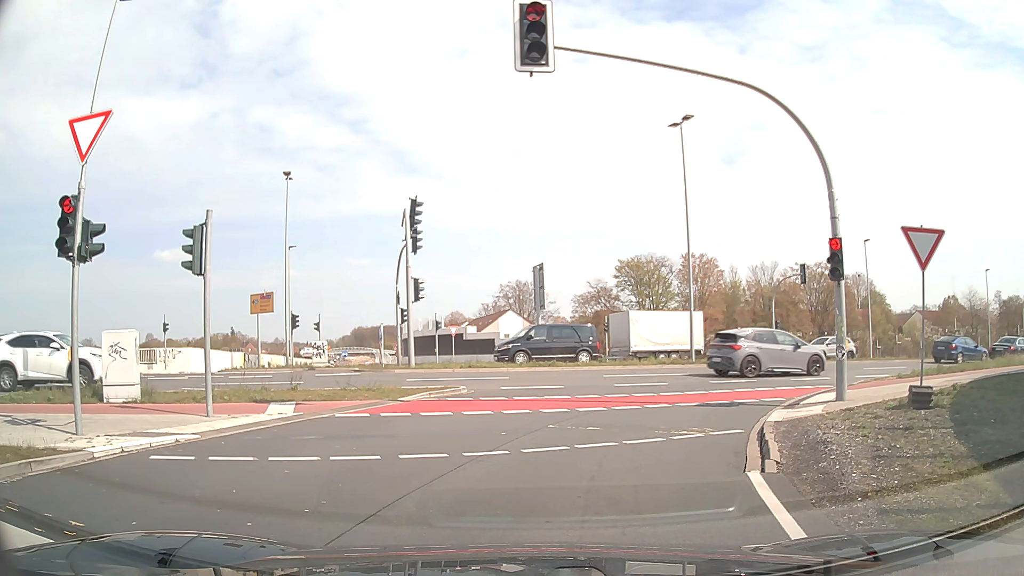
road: trunk_link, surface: asphalt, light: Day
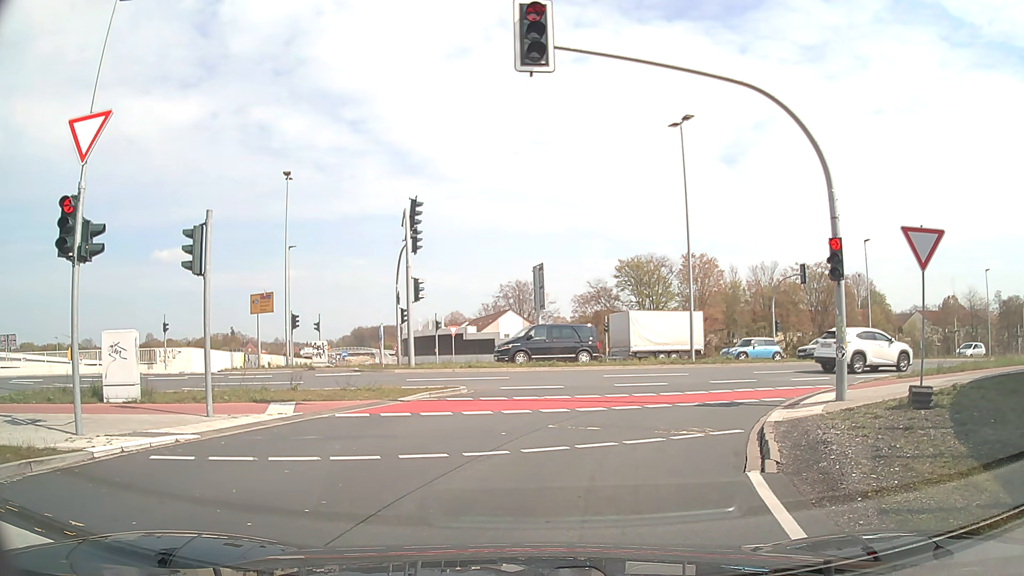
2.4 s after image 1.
(0.0, 0.0) m; 0°
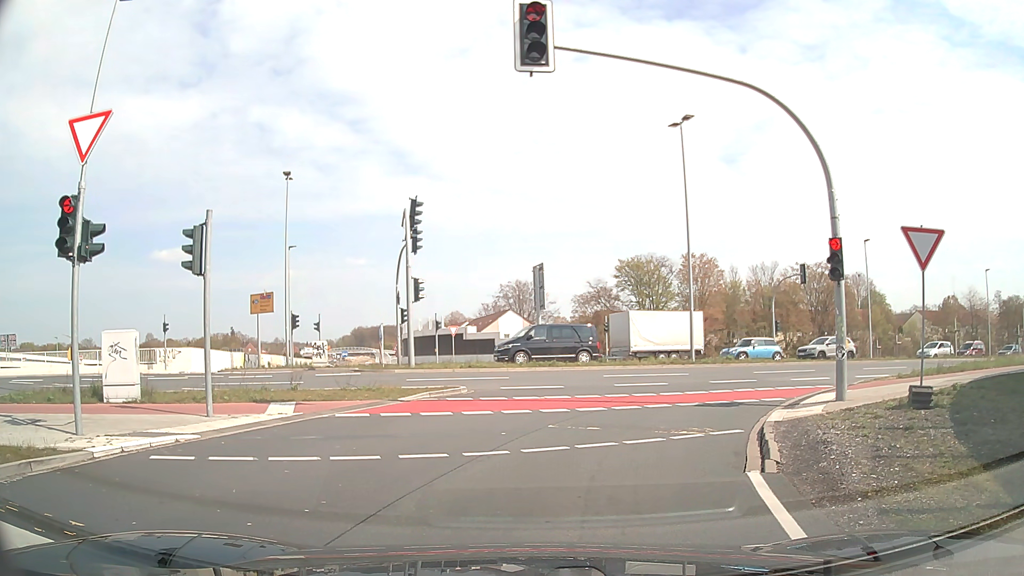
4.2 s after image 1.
(0.0, 0.0) m; 0°
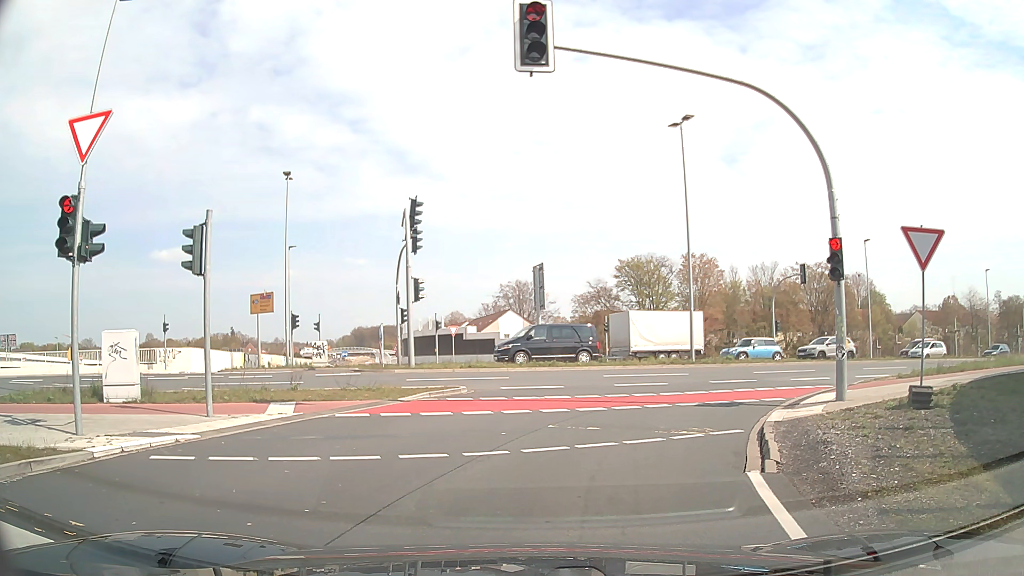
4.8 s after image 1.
(0.0, 0.0) m; 0°
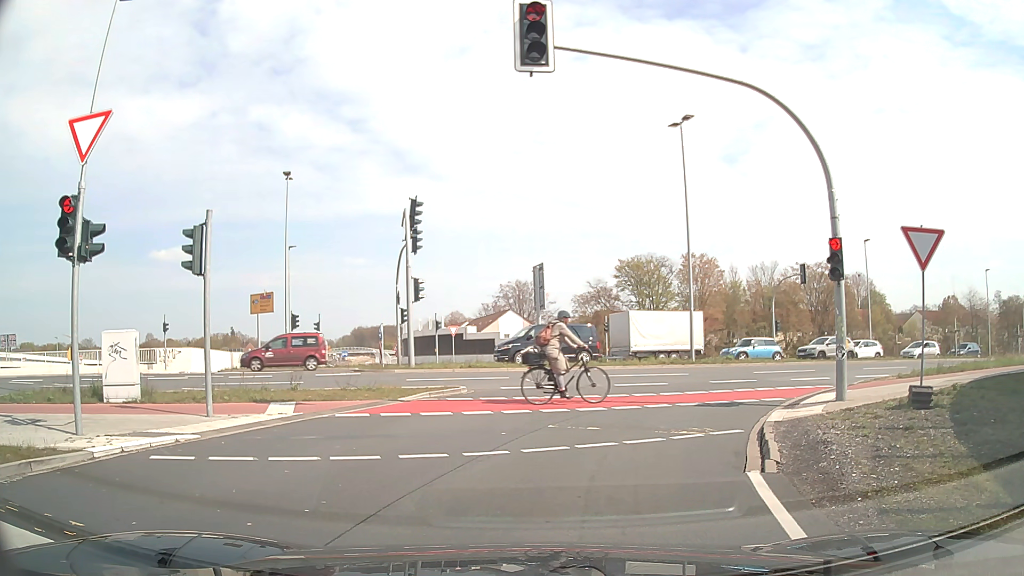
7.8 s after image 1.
(0.0, 0.0) m; 0°
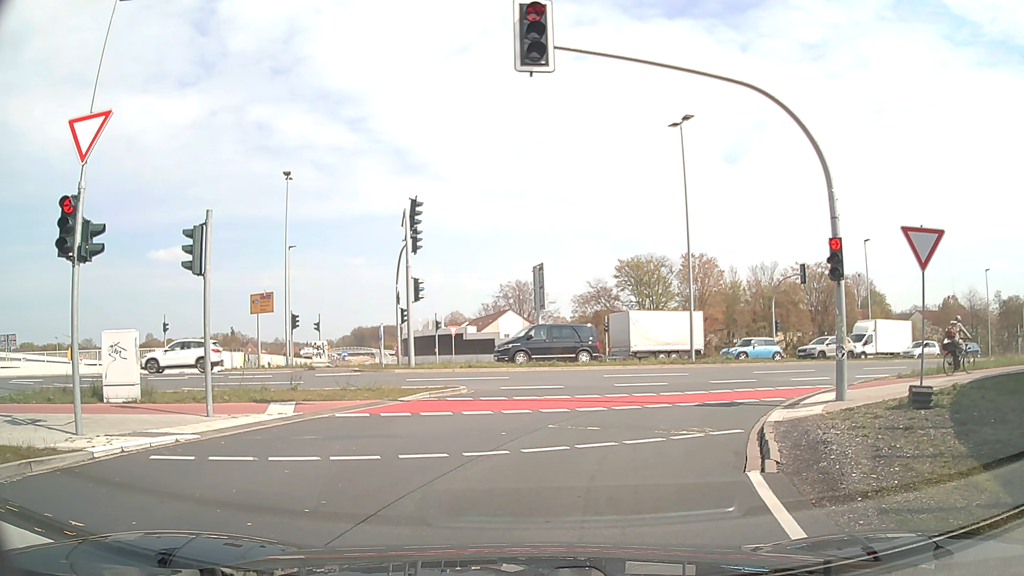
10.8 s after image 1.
(0.0, 0.0) m; 0°
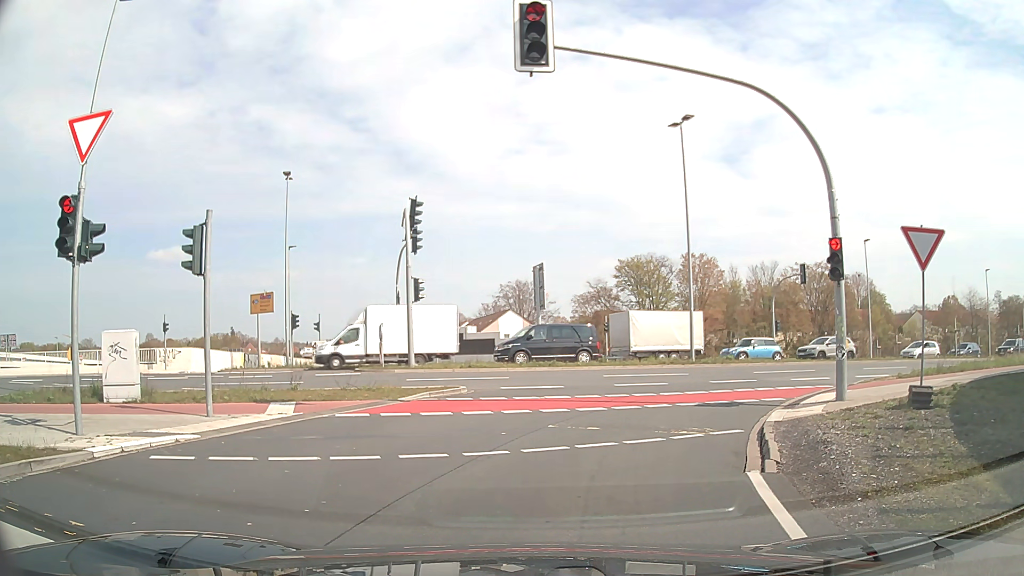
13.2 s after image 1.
(0.0, 0.0) m; 0°
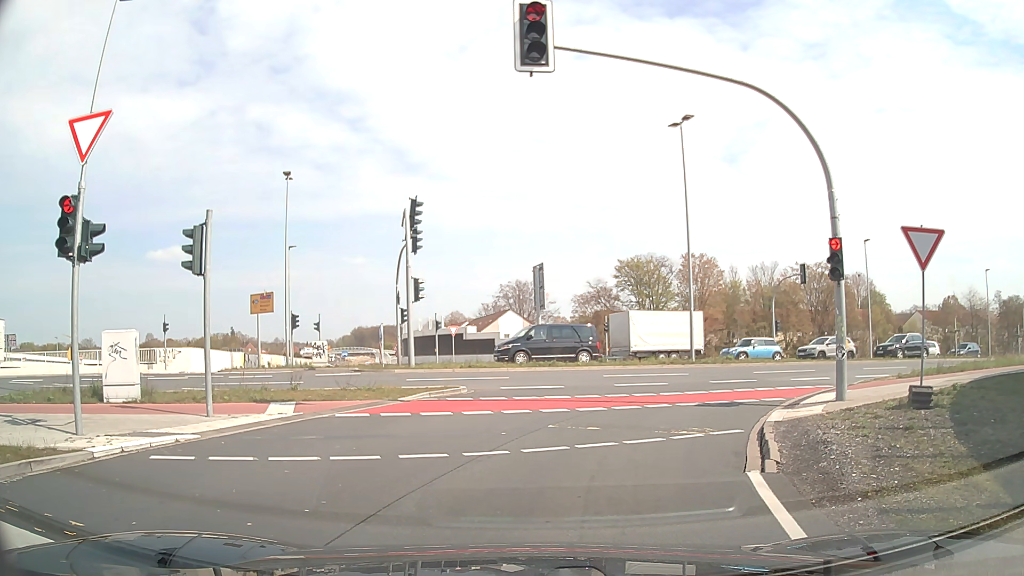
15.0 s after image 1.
(0.0, 0.0) m; 0°
(+1, +10) (+5, +19) (+13, +25) (+22, +29) (+32, +32) (+41, +36) (+51, +39) (+60, +43) (+69, +47) (+78, +51) m
